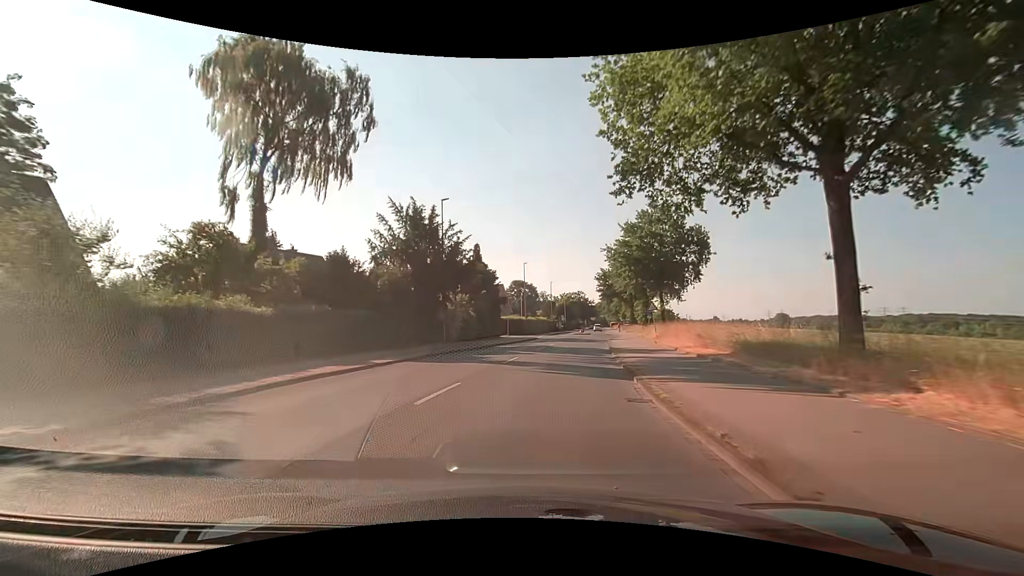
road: secondary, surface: asphalt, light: Day
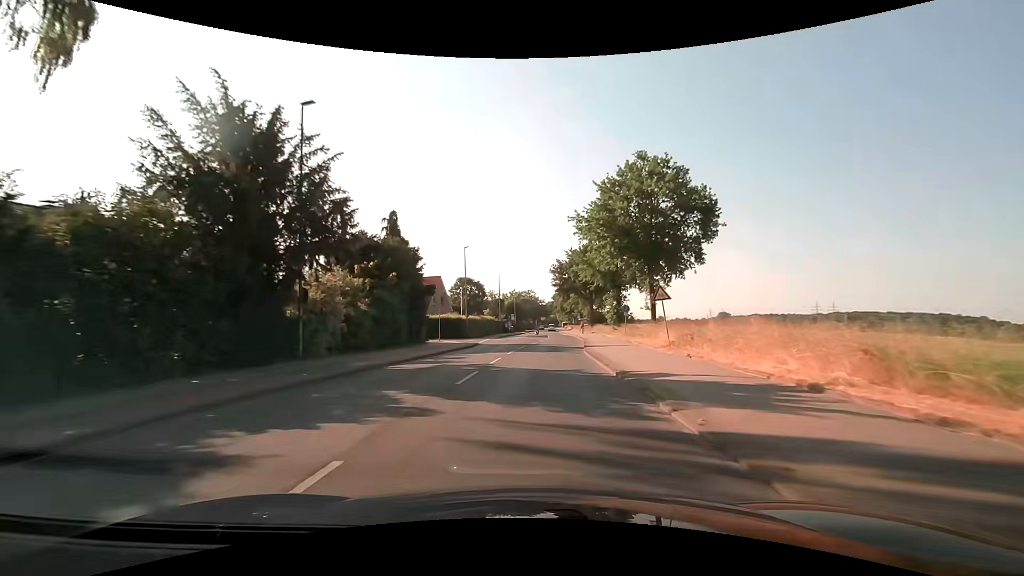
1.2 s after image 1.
(+0.9, +15.5) m; +6°
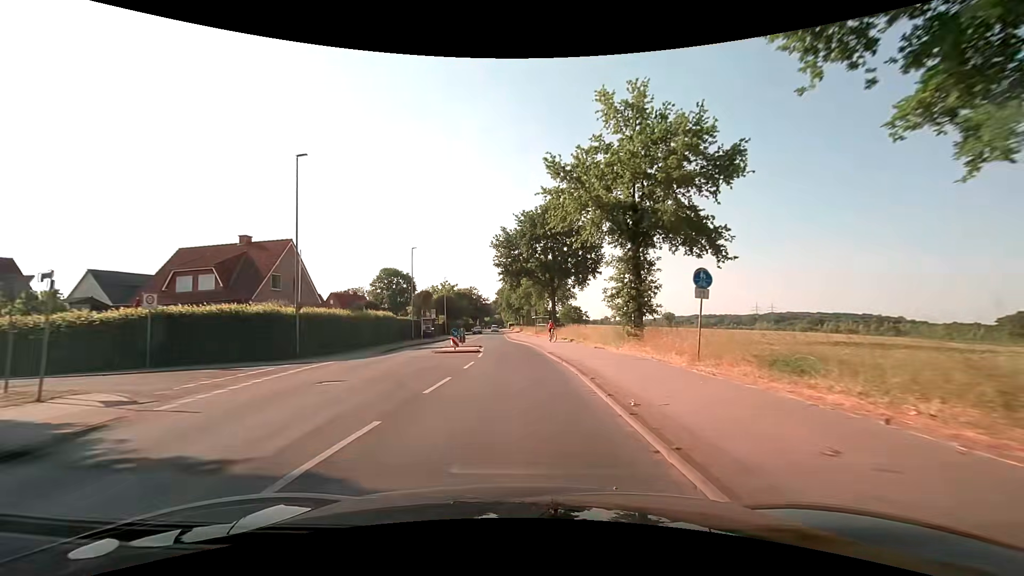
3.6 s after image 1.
(+1.8, +31.0) m; +5°
(0, +10) (0, +20) (0, +30) (-1, +40) (-2, +50) (-3, +60) (-4, +70) (-4, +80) (-5, +90) (-5, +100) m
